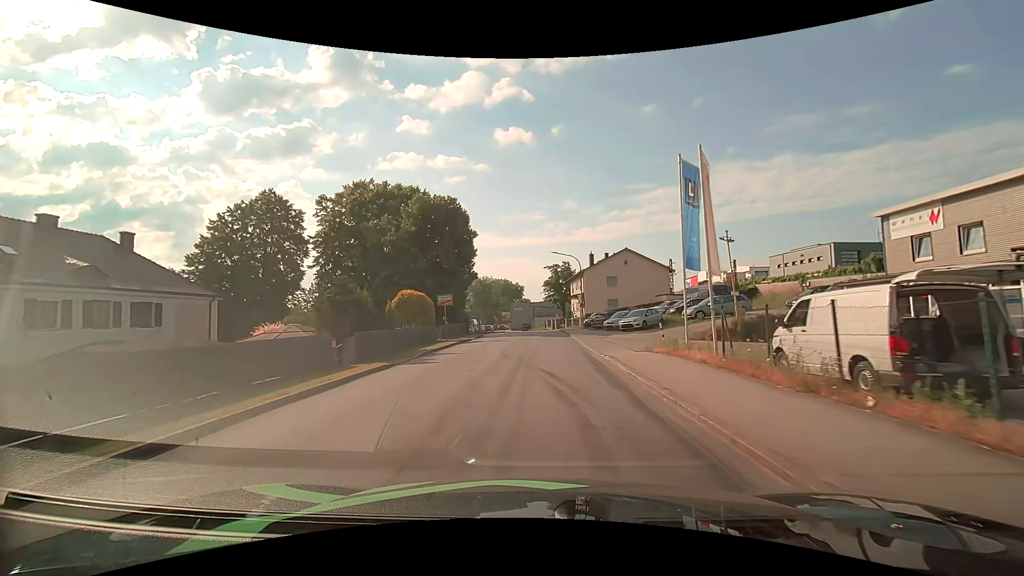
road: unclassified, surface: asphalt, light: Day
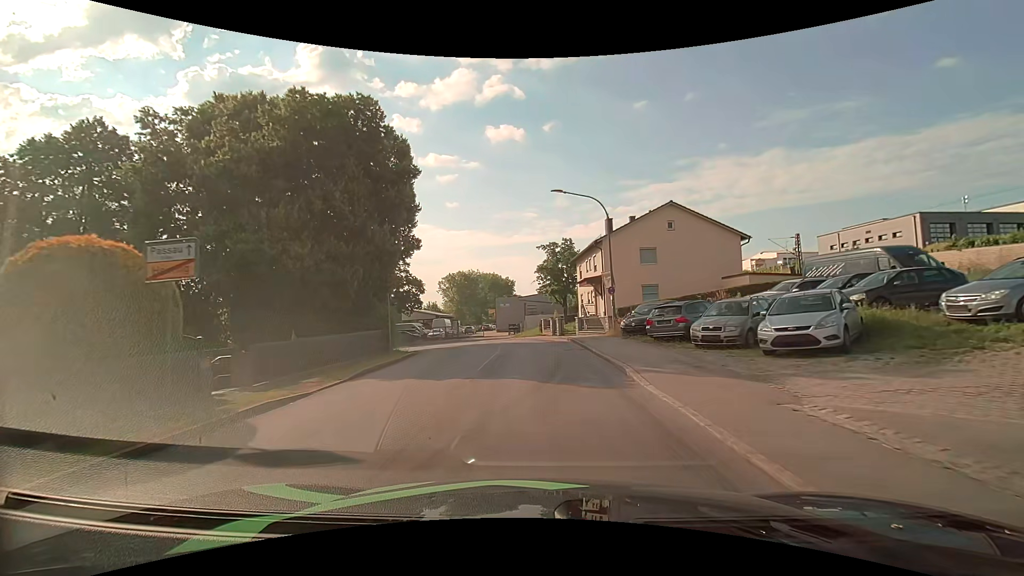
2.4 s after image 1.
(+0.2, +22.9) m; +1°
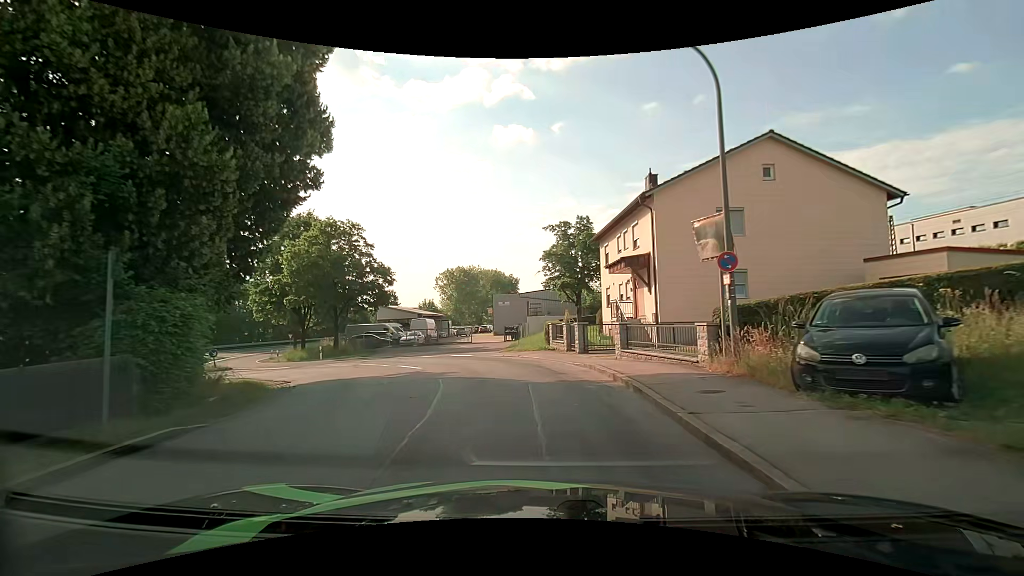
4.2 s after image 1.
(0.0, +14.6) m; -1°
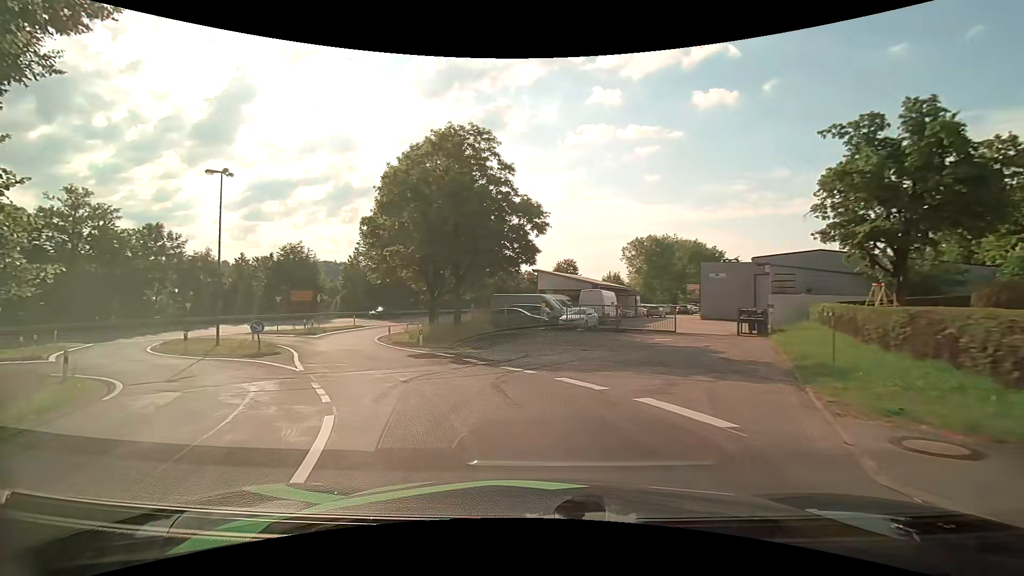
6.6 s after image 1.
(-2.4, +18.0) m; -21°
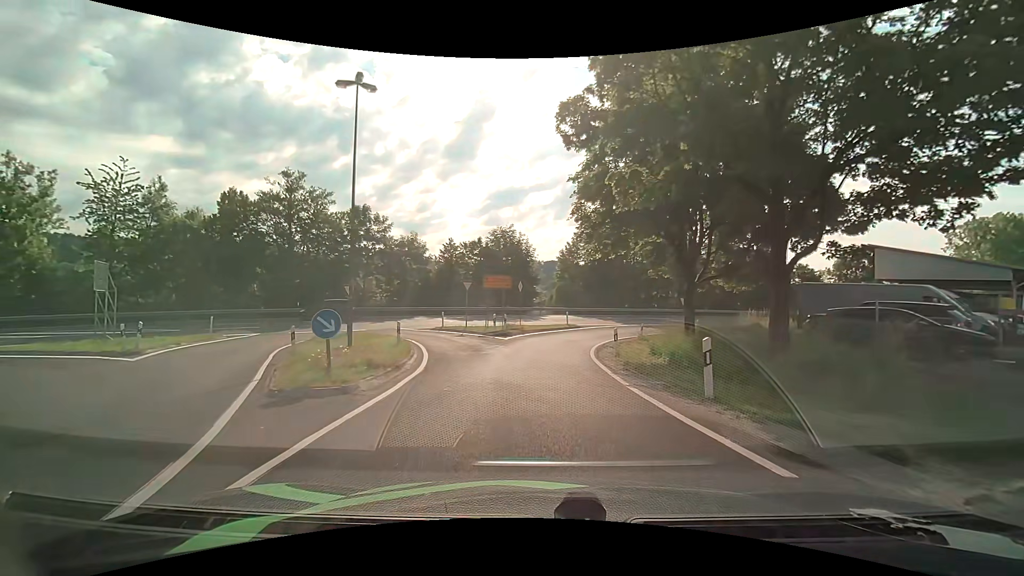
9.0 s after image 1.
(-3.8, +14.6) m; -25°
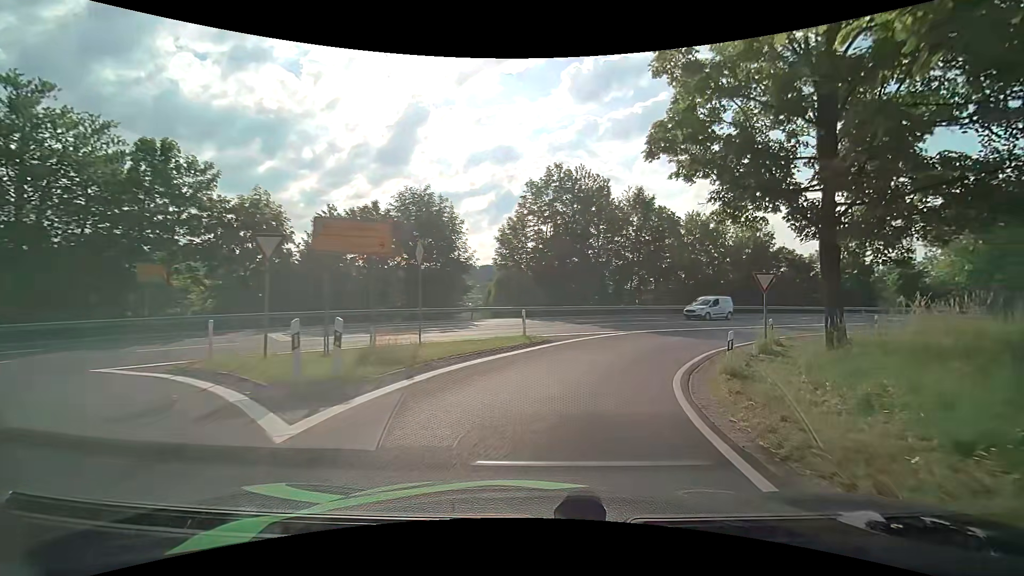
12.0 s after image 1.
(0.0, +20.1) m; +8°
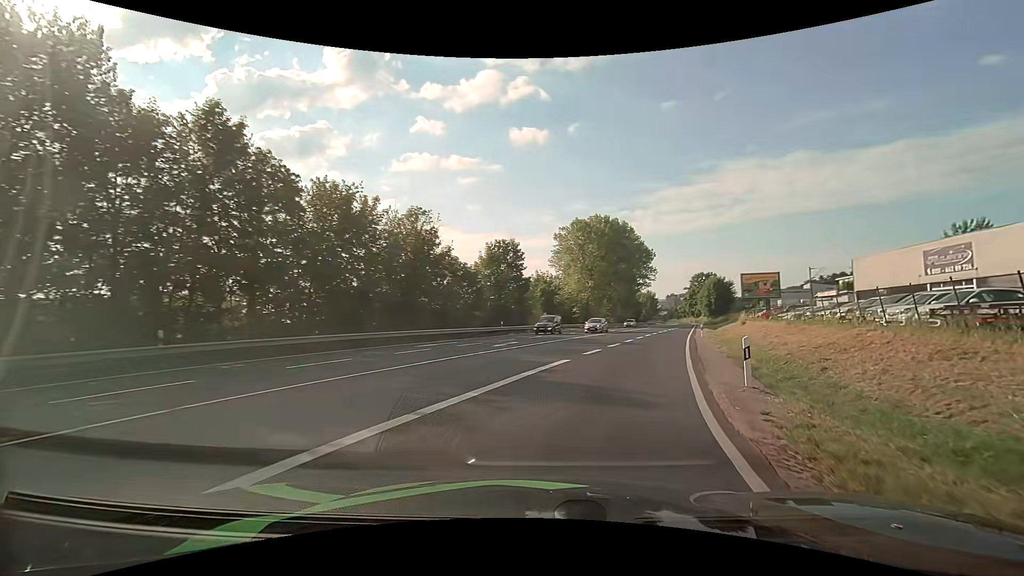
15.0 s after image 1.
(+7.2, +23.7) m; +37°
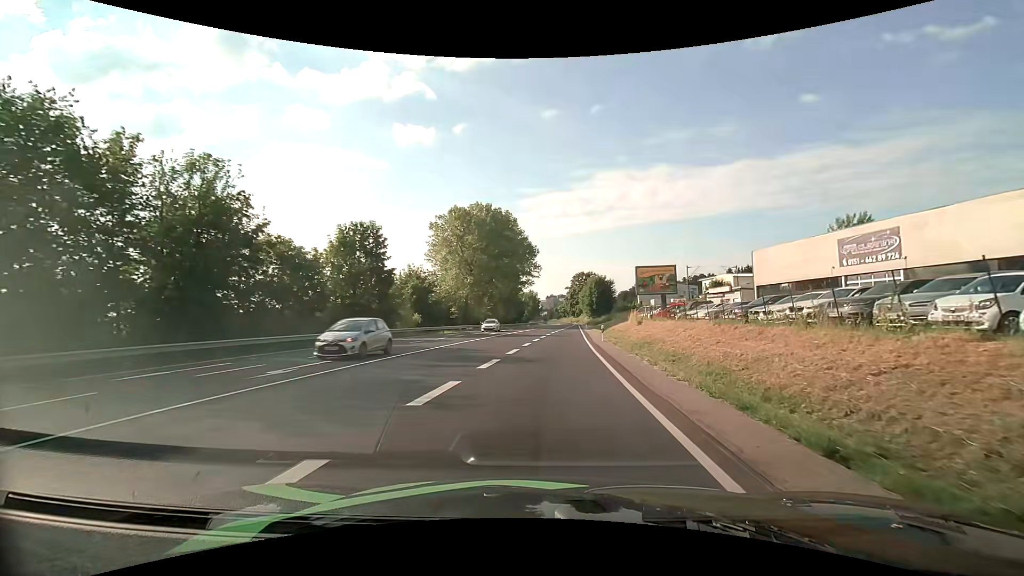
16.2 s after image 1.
(+1.5, +11.3) m; +13°
(0, +10) (+1, +20) (+2, +30) (+2, +40) (+3, +50) (+3, +60) (+4, +70) (+4, +80) (+5, +90) (+5, +100) m
